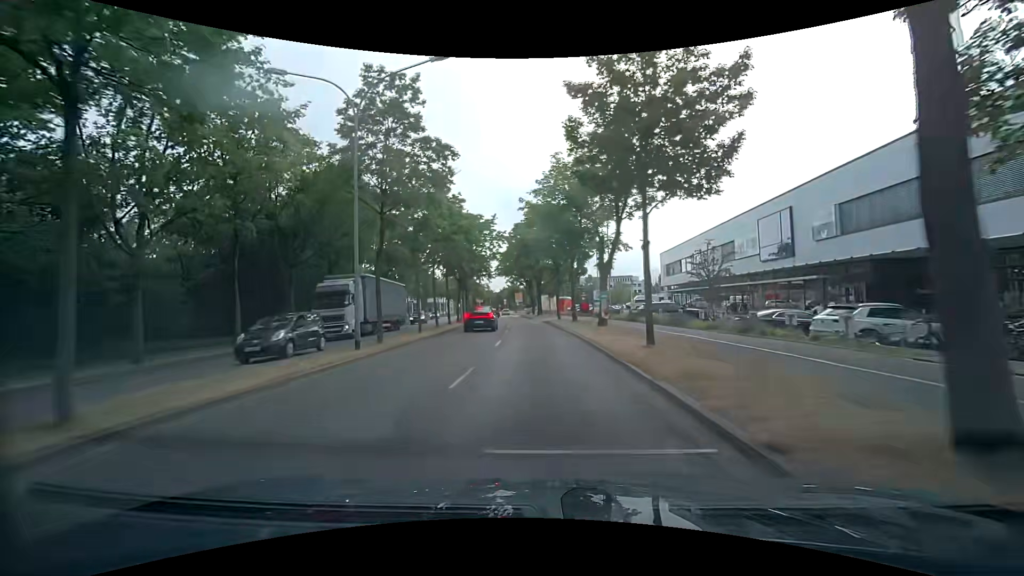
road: primary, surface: asphalt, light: Day
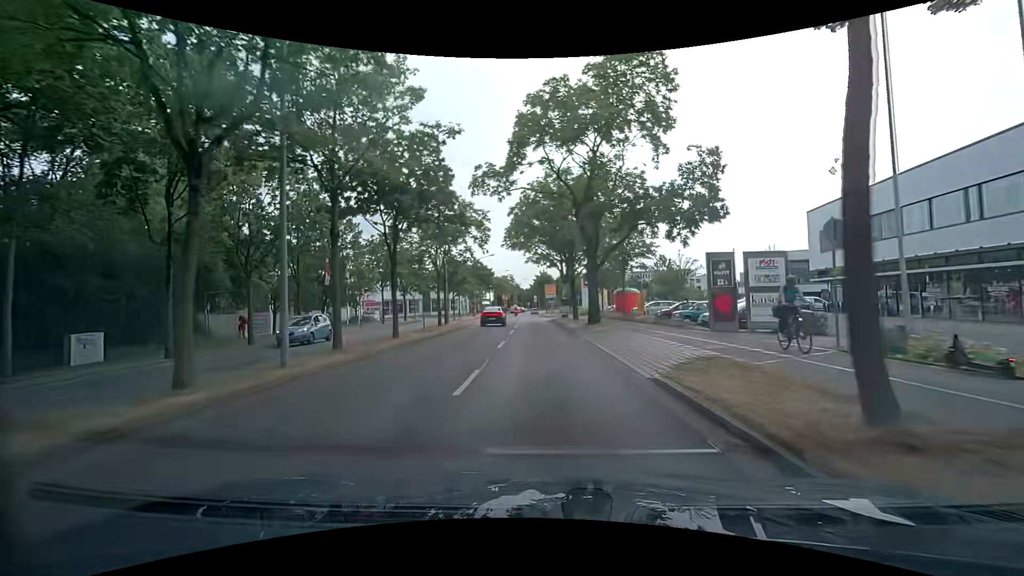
(-1.0, +37.4) m; -4°
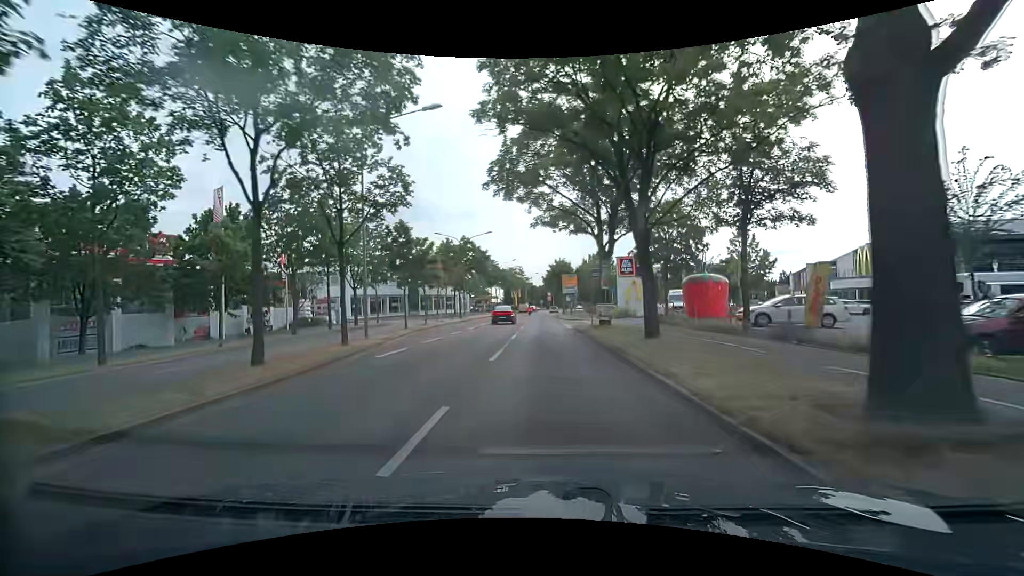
(-0.4, +22.4) m; -2°
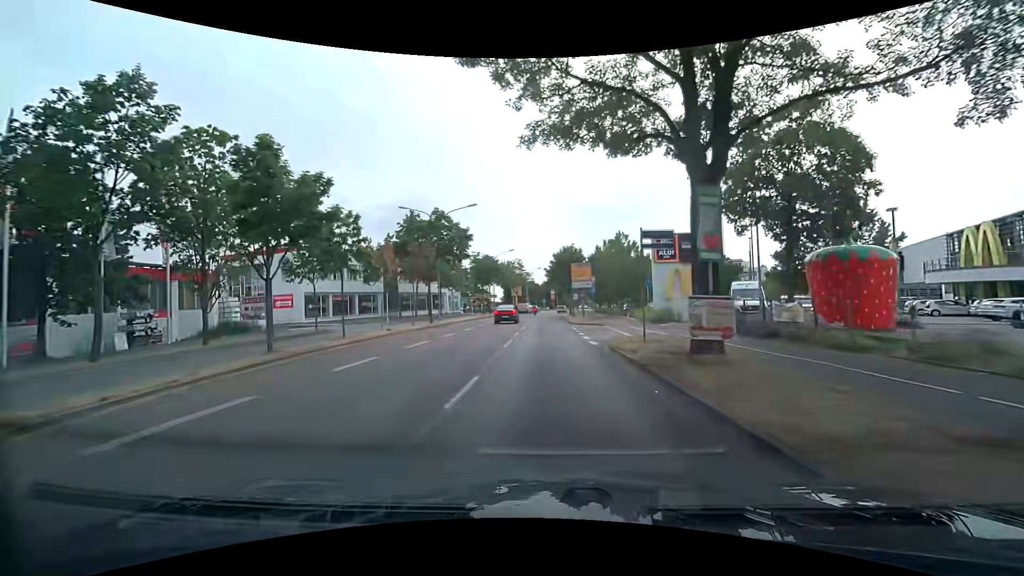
(-0.1, +14.9) m; -1°
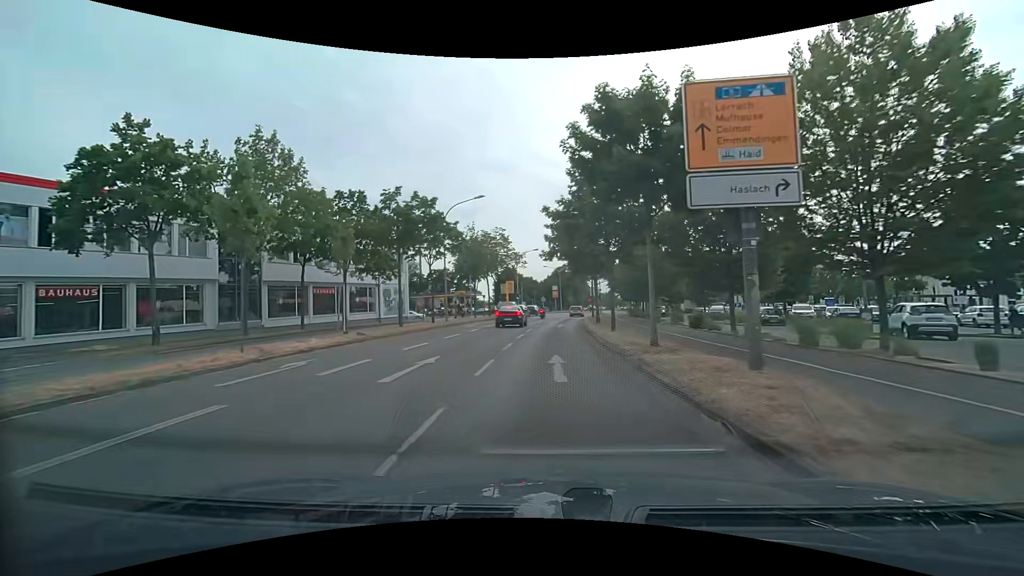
(+0.3, +37.3) m; +1°
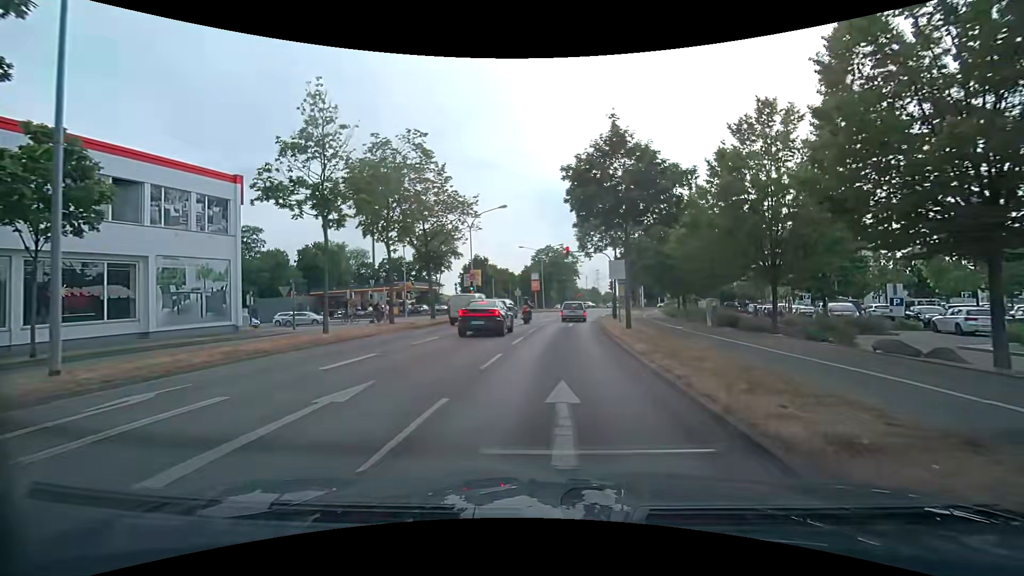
(+0.5, +29.4) m; +2°
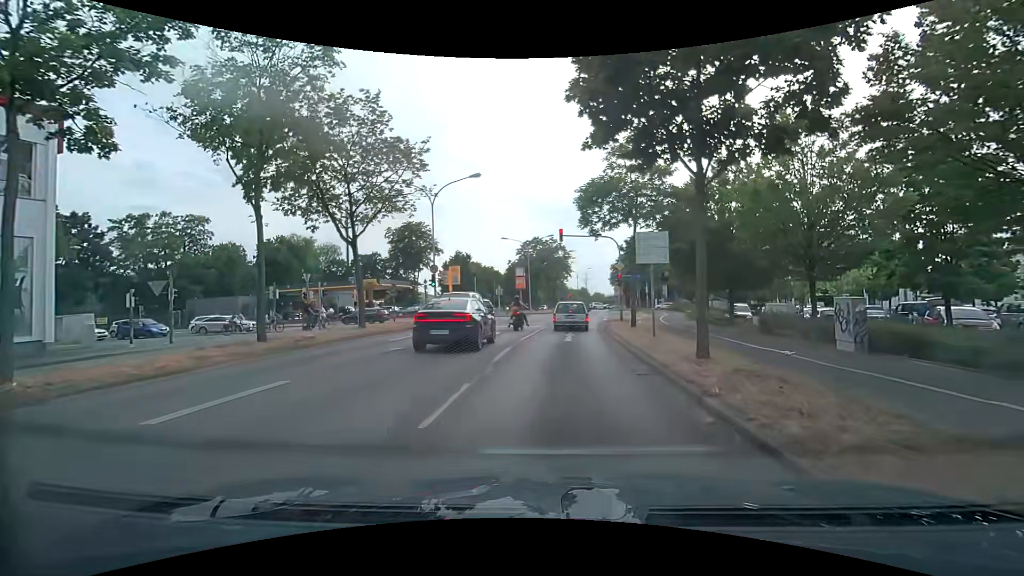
(+0.1, +10.4) m; 0°
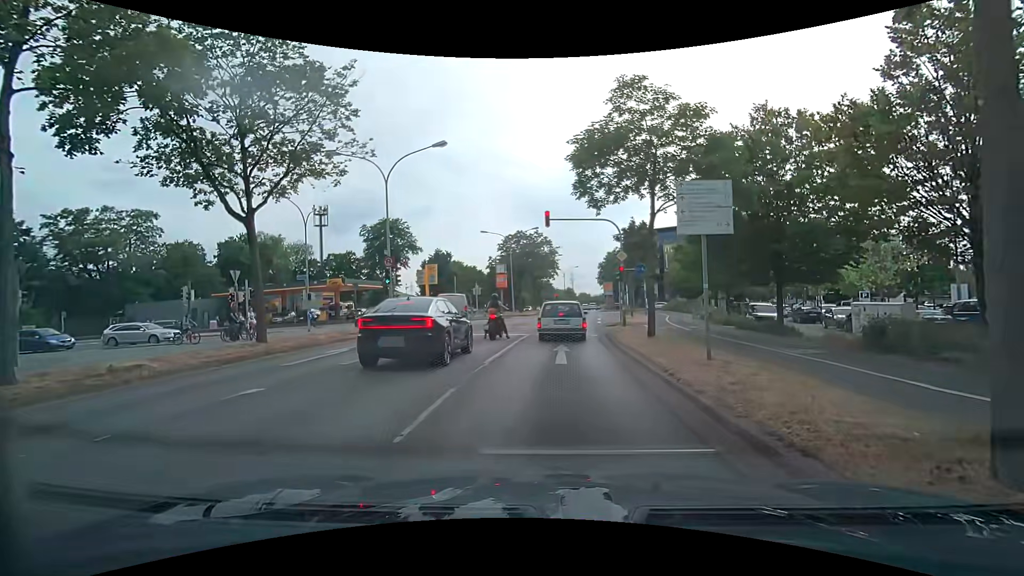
(+0.2, +6.3) m; +4°
